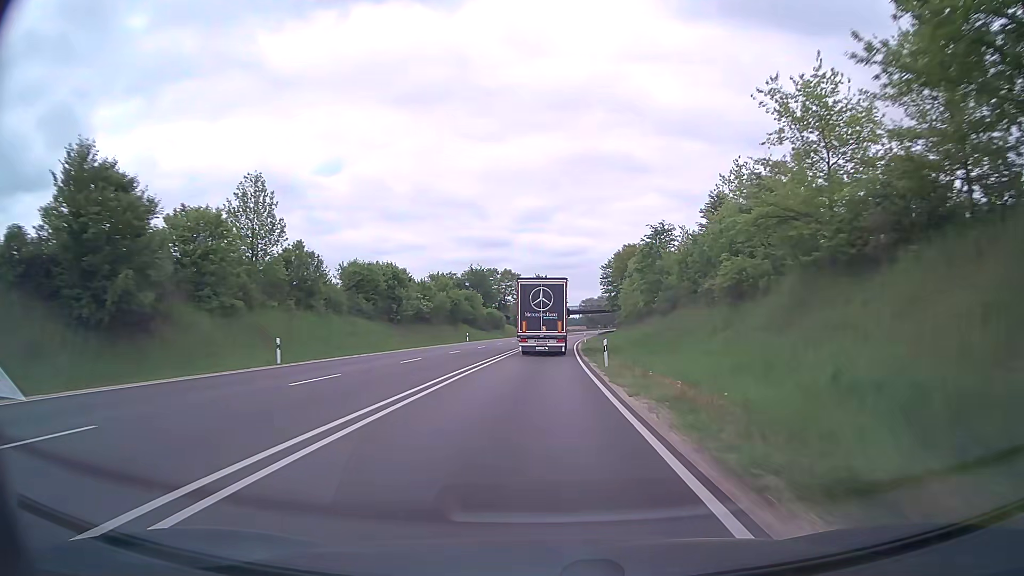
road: trunk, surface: asphalt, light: Day
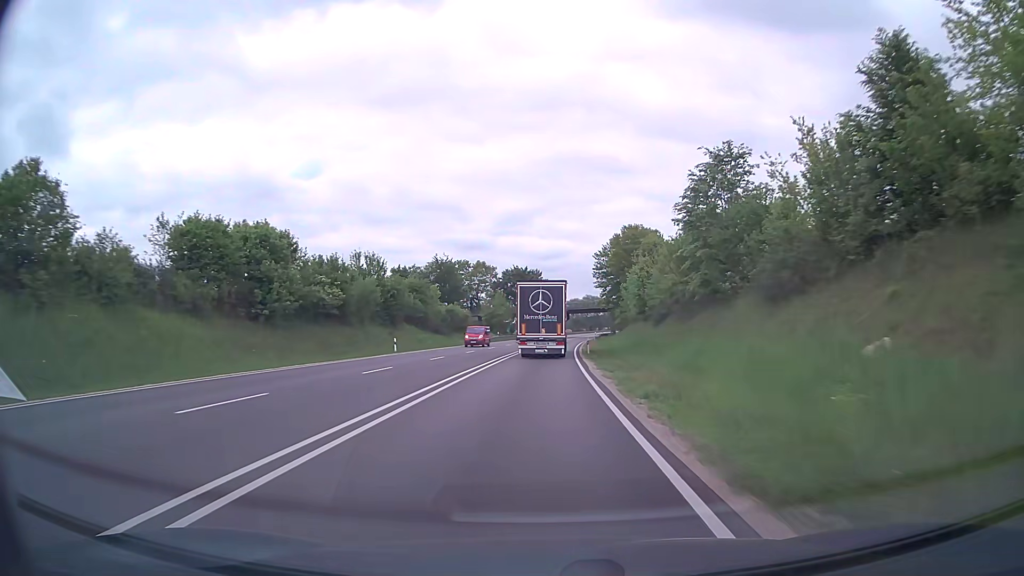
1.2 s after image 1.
(+0.4, +29.6) m; +2°
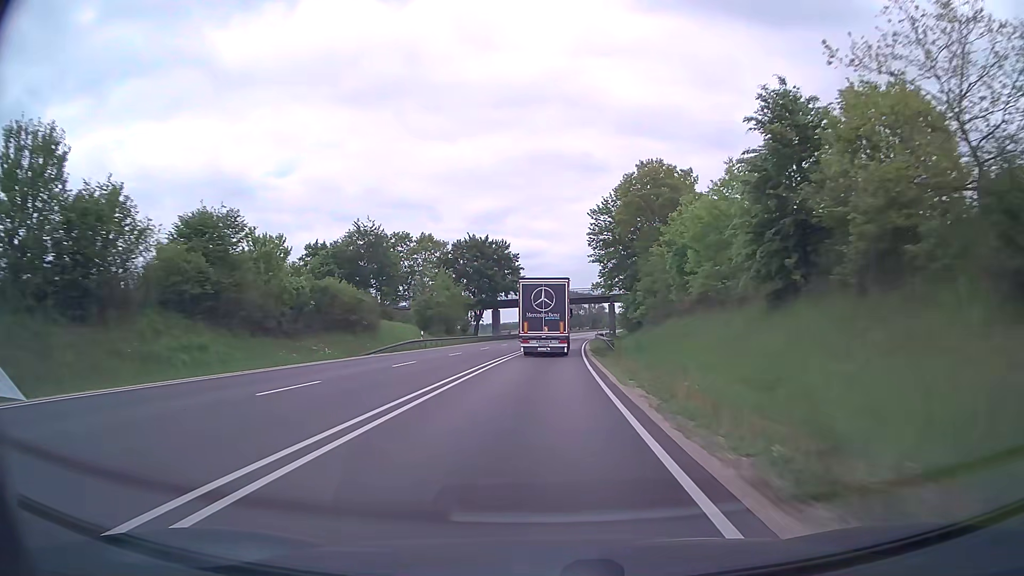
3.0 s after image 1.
(+0.7, +44.7) m; +2°
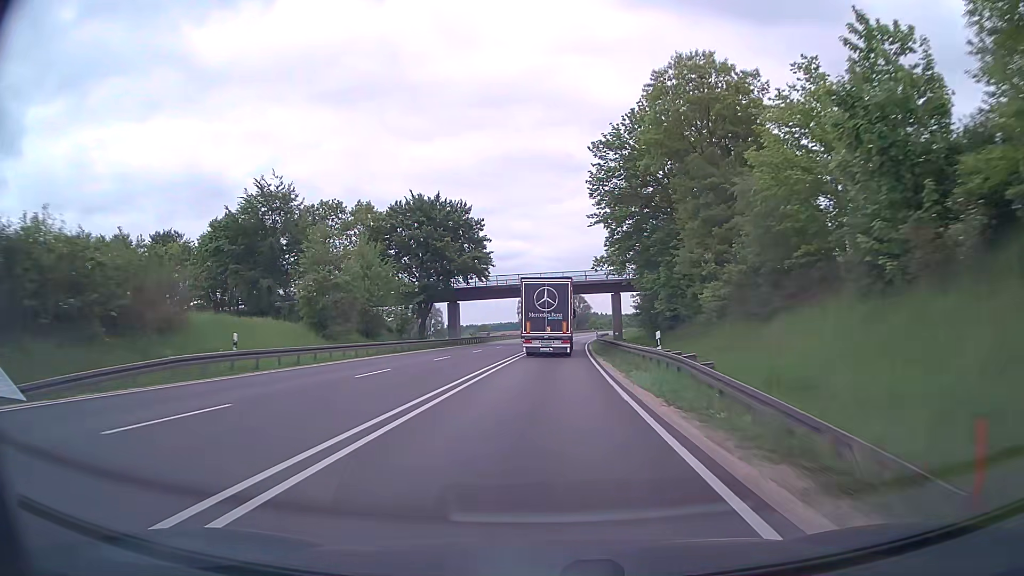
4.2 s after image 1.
(+0.4, +29.8) m; +2°
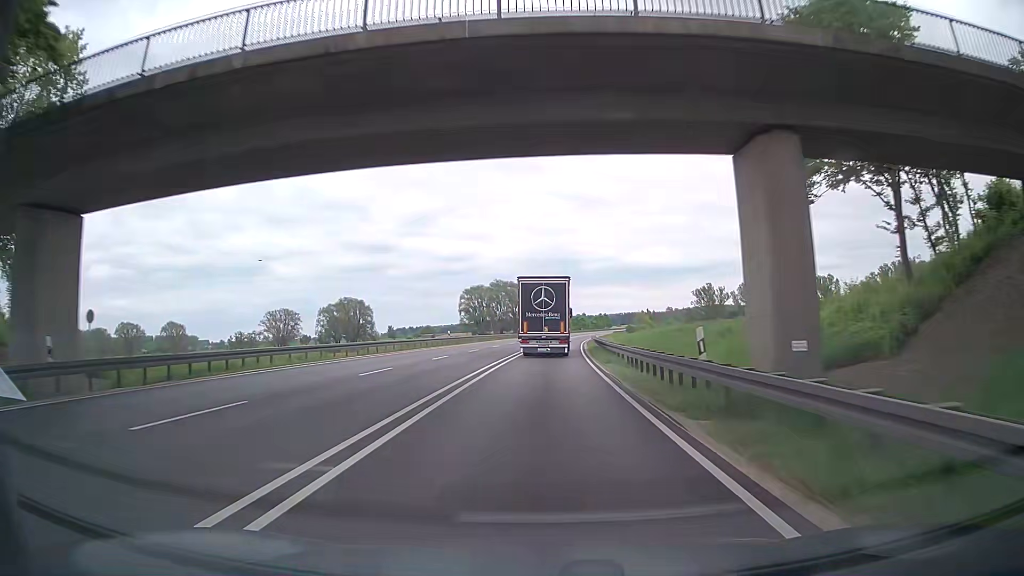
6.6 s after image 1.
(+2.0, +59.4) m; +4°
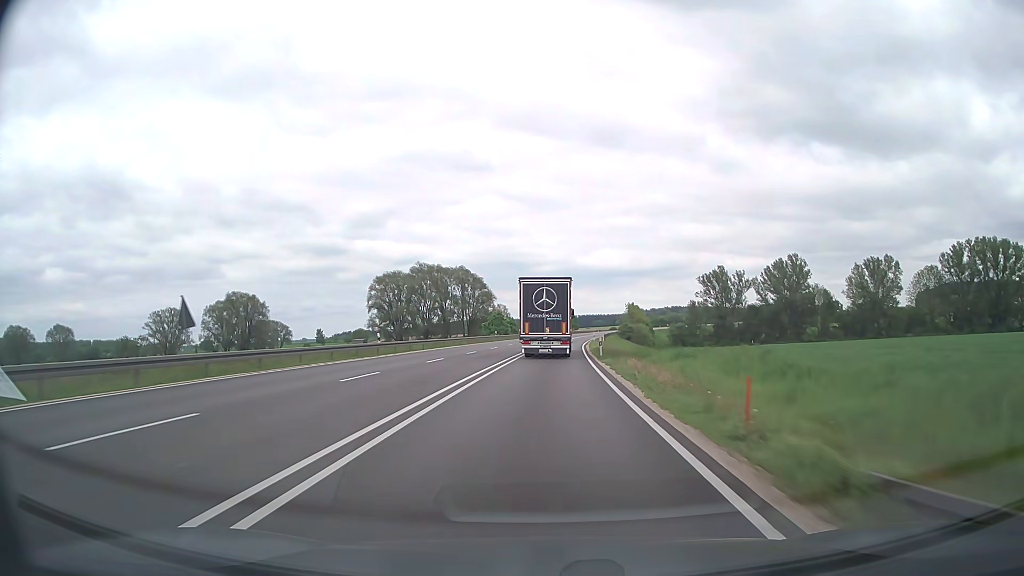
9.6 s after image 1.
(+2.7, +73.7) m; +4°
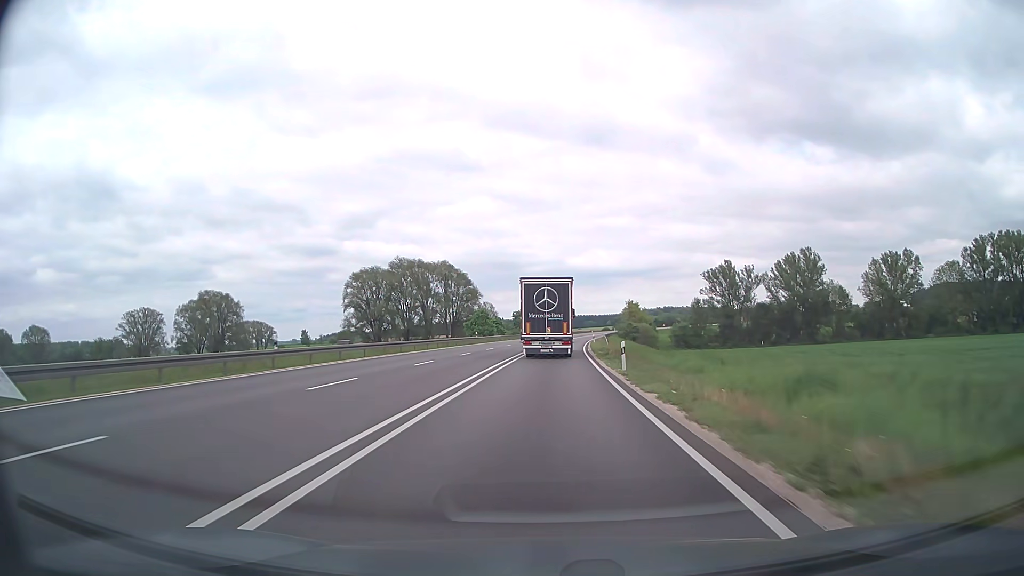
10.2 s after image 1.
(+0.1, +14.8) m; +1°
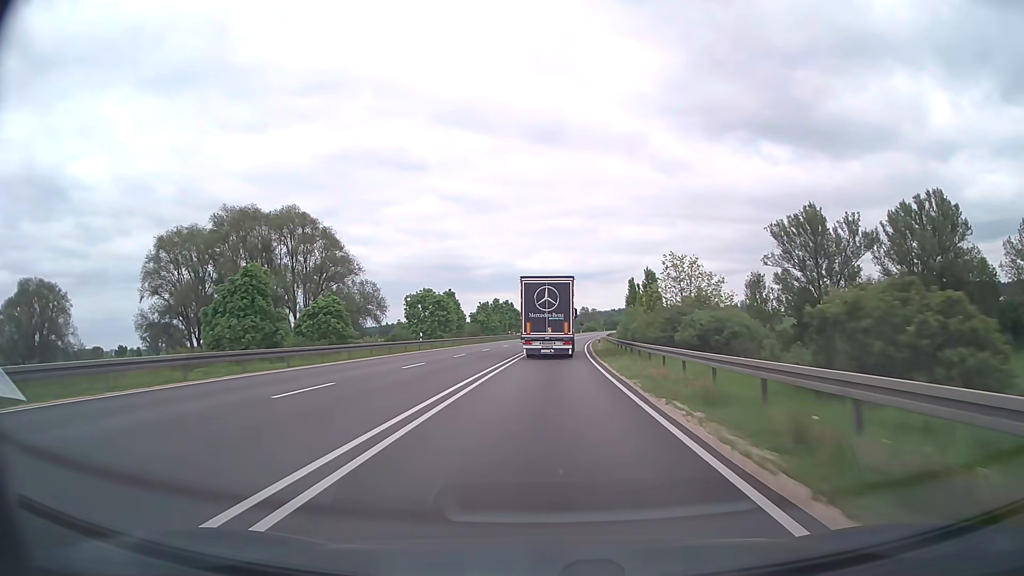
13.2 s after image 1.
(+2.9, +74.2) m; +4°
(0, +10) (0, +20) (0, +30) (+1, +40) (+1, +50) (+2, +60) (+3, +70) (+4, +80) (+4, +90) (+5, +100) m
